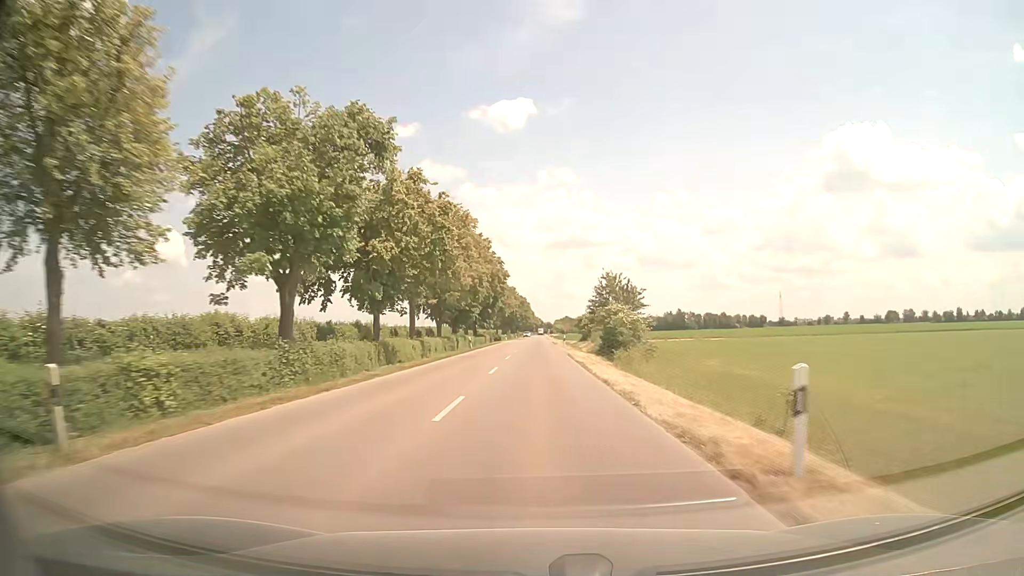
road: tertiary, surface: asphalt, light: Day
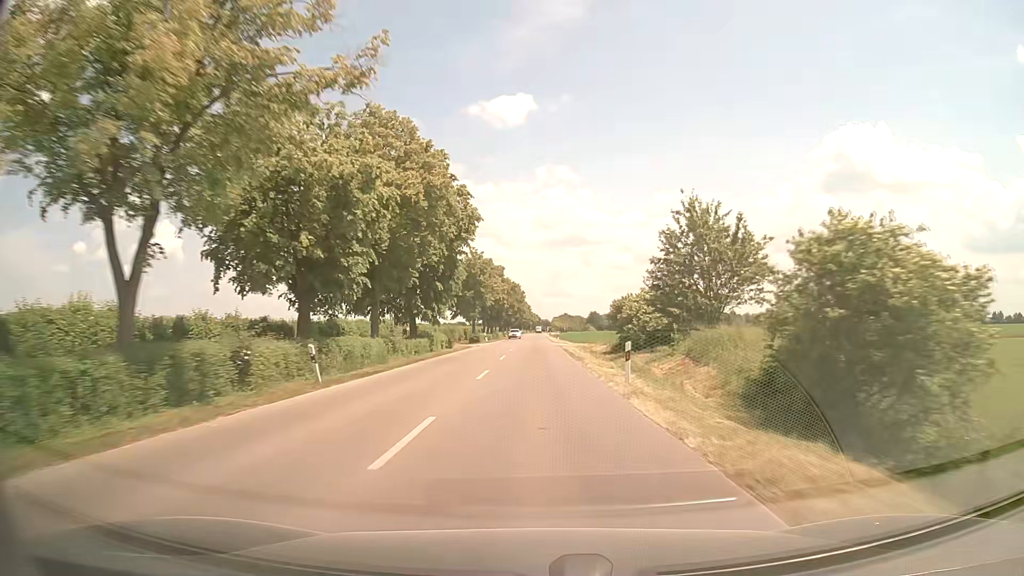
(+0.1, +39.7) m; 0°
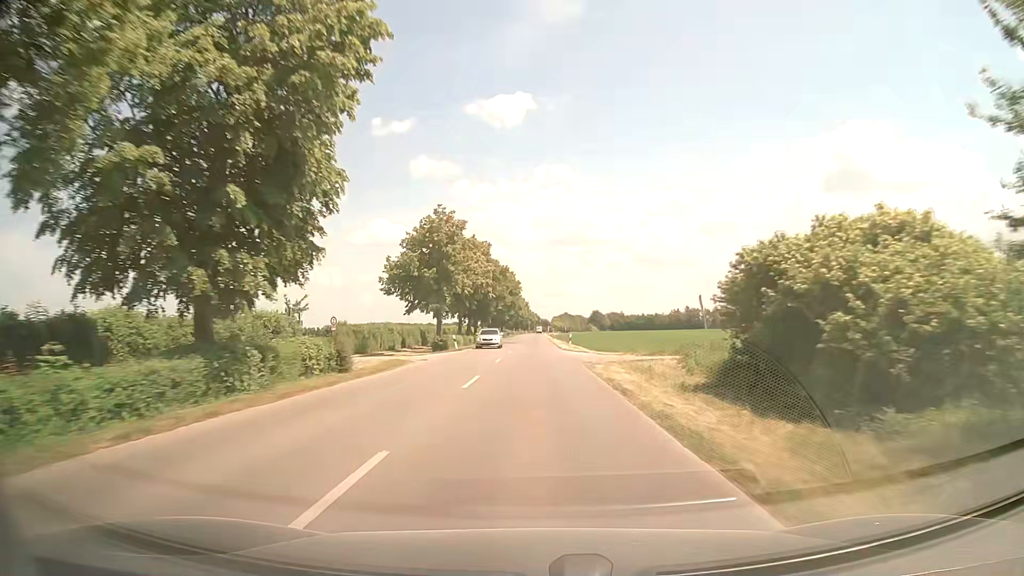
(+0.2, +27.0) m; 0°
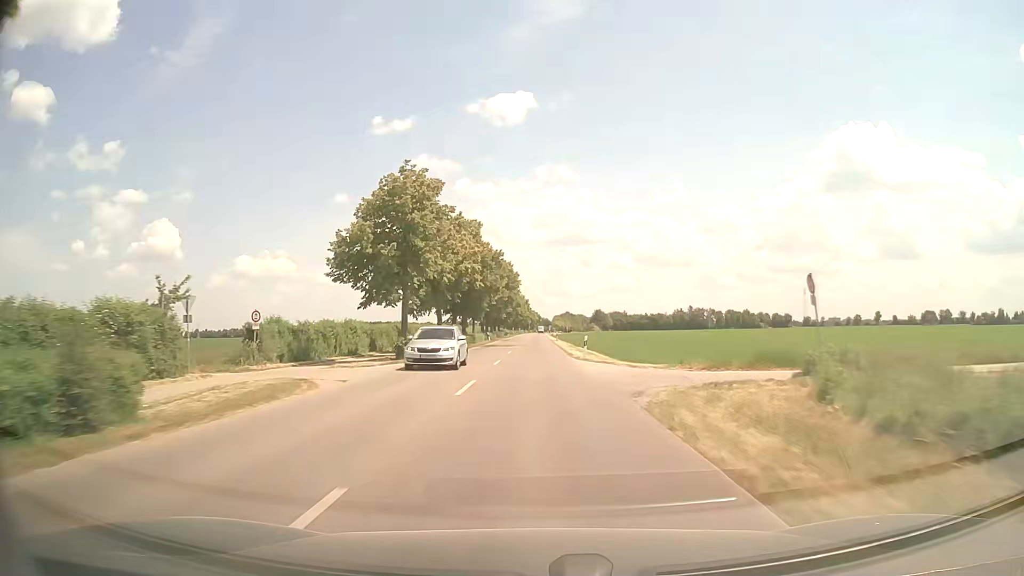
(0.0, +13.6) m; 0°
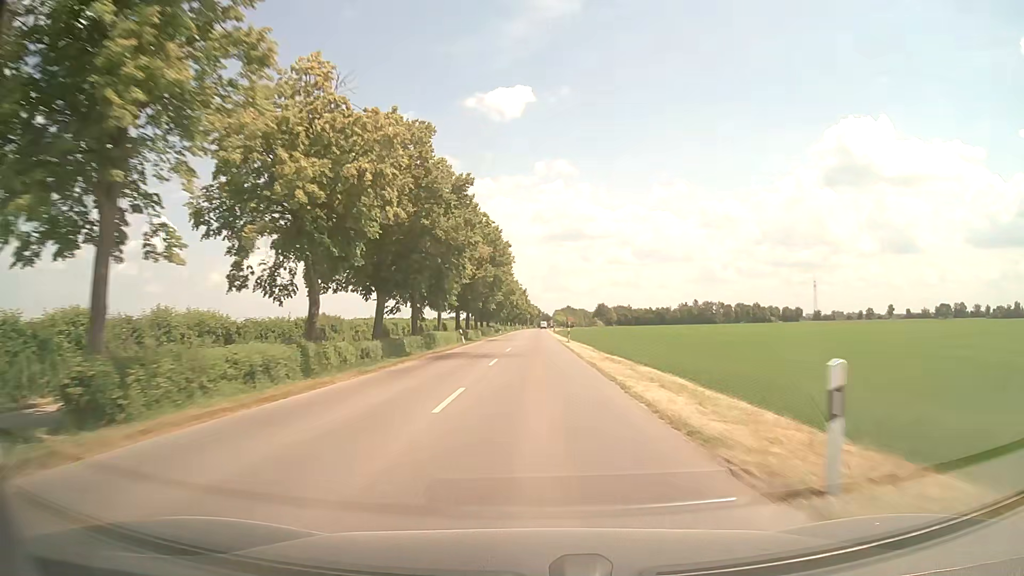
(0.0, +27.3) m; 0°
(0, +10) (0, +20) (0, +30) (0, +40) (0, +50) (0, +60) (0, +70) (0, +80) (0, +90) (0, +100) m
